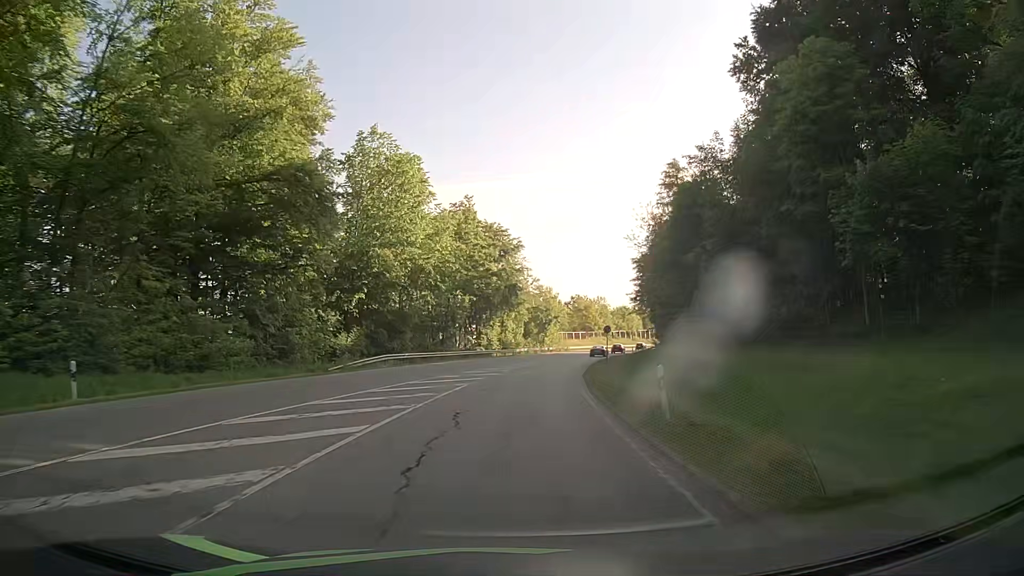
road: secondary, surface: asphalt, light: Day
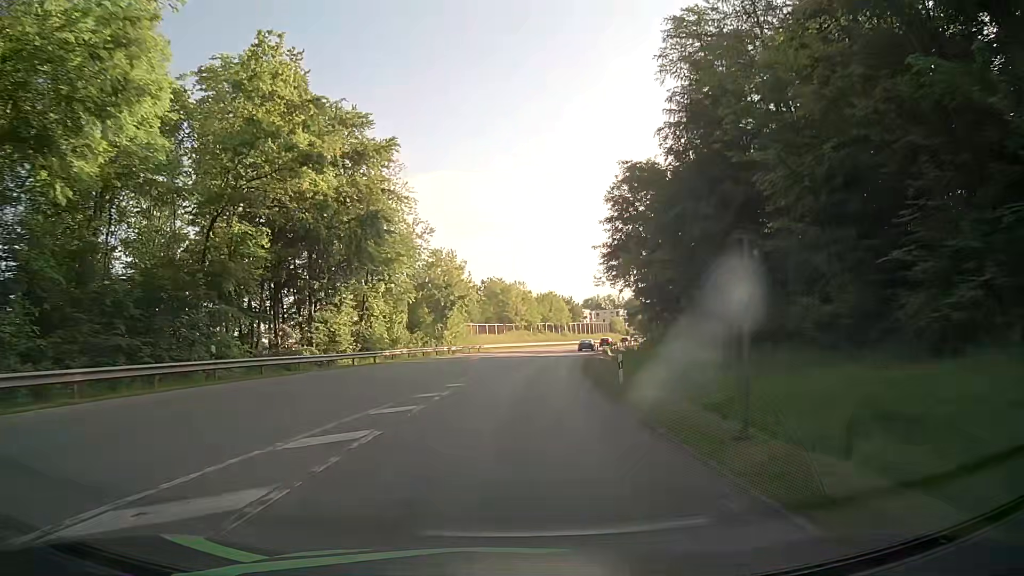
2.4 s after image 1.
(+2.7, +43.2) m; +8°
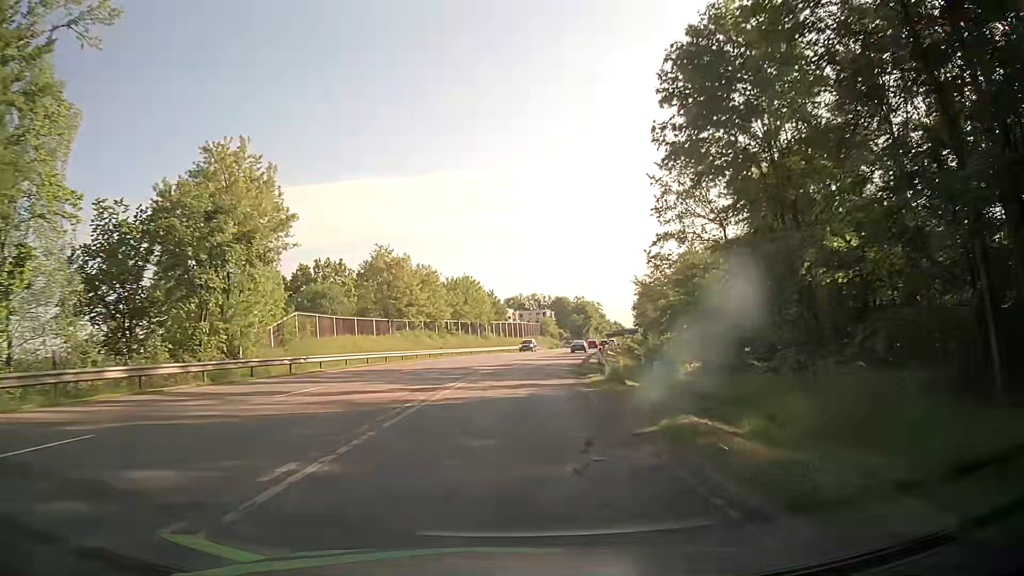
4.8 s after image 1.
(+2.6, +43.2) m; +7°
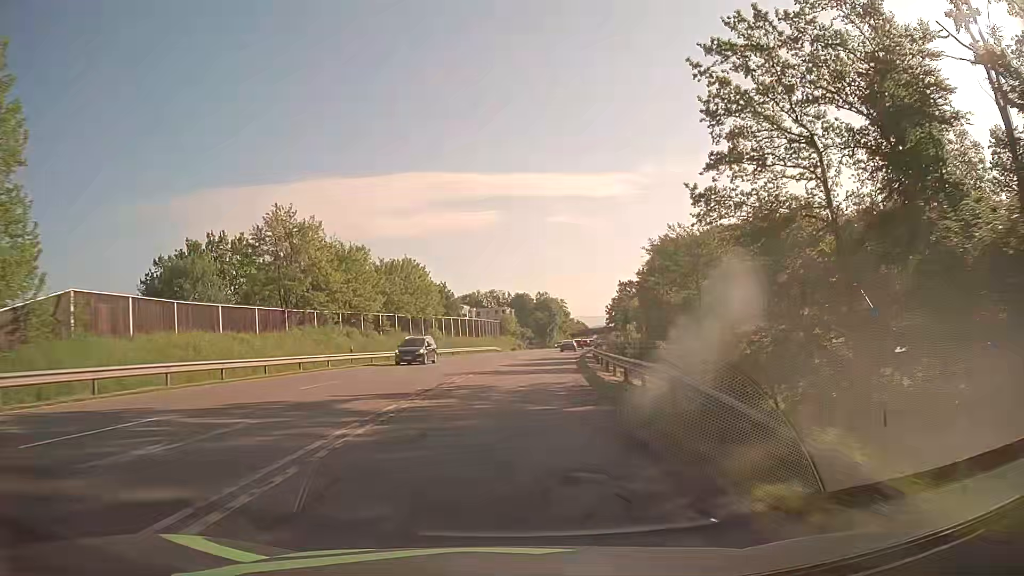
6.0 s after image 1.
(+0.6, +21.5) m; +4°
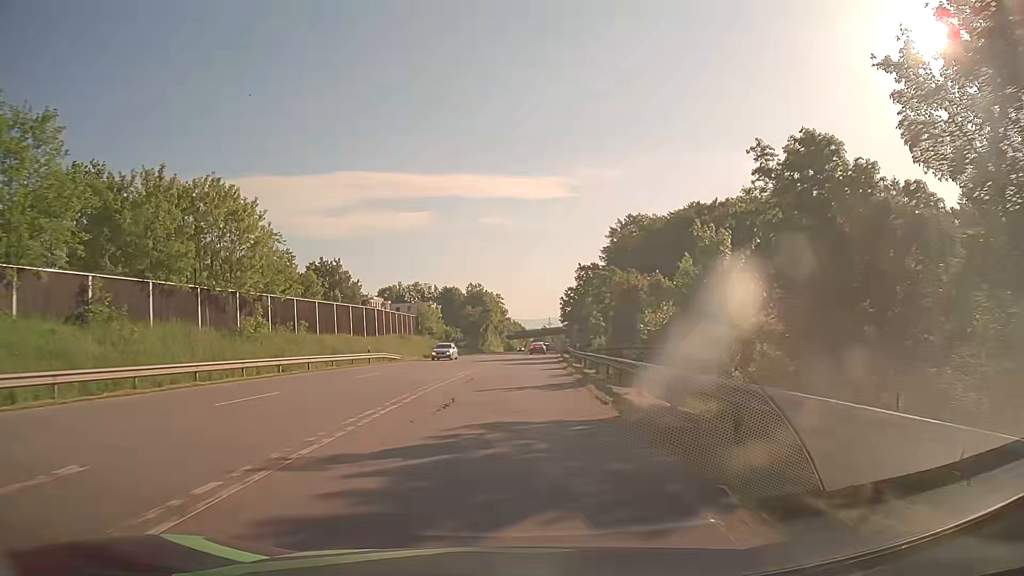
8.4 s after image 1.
(+2.0, +40.3) m; +5°
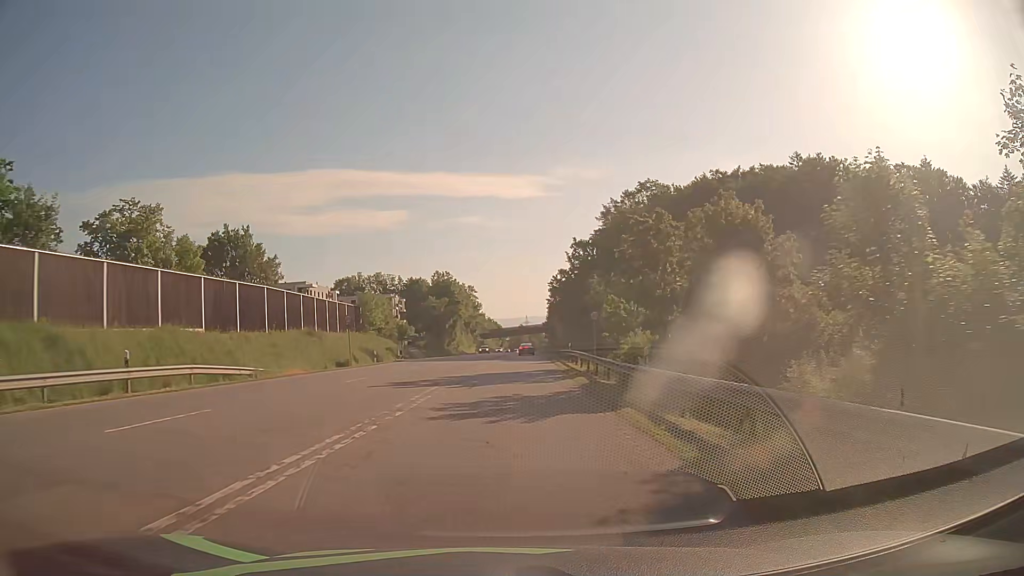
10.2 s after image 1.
(+0.7, +28.4) m; +3°
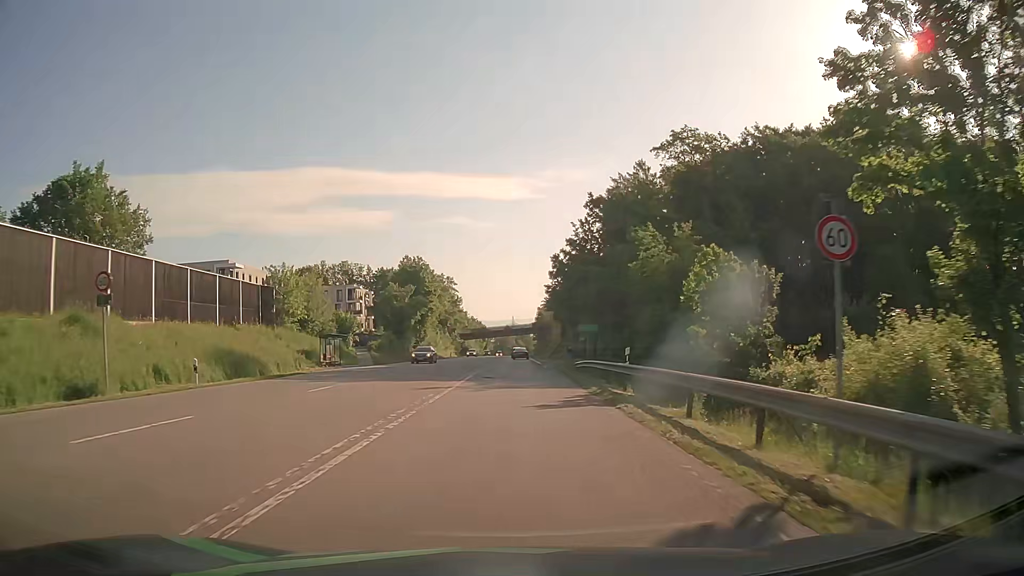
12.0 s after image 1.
(+0.2, +28.0) m; +1°
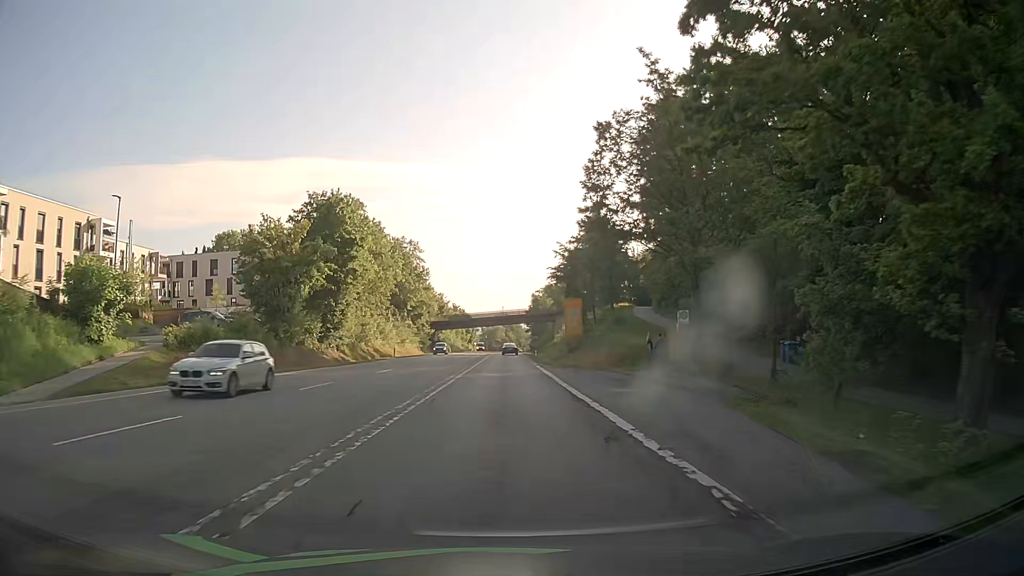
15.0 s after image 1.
(+0.7, +46.2) m; +1°
(0, +10) (0, +20) (0, +30) (0, +40) (-1, +50) (-1, +60) (-1, +70) (-1, +80) (-1, +90) (-1, +100) m
